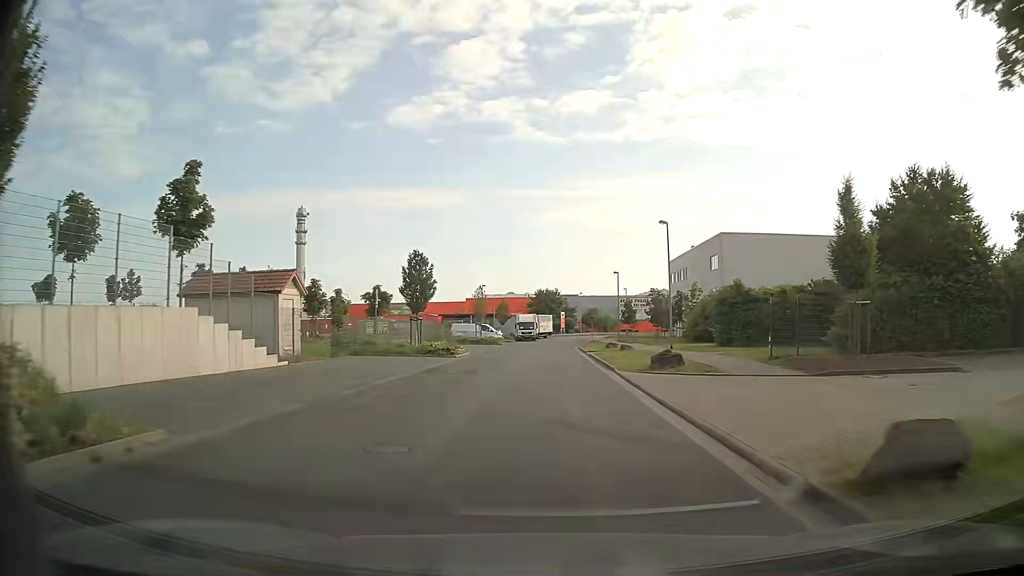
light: Day
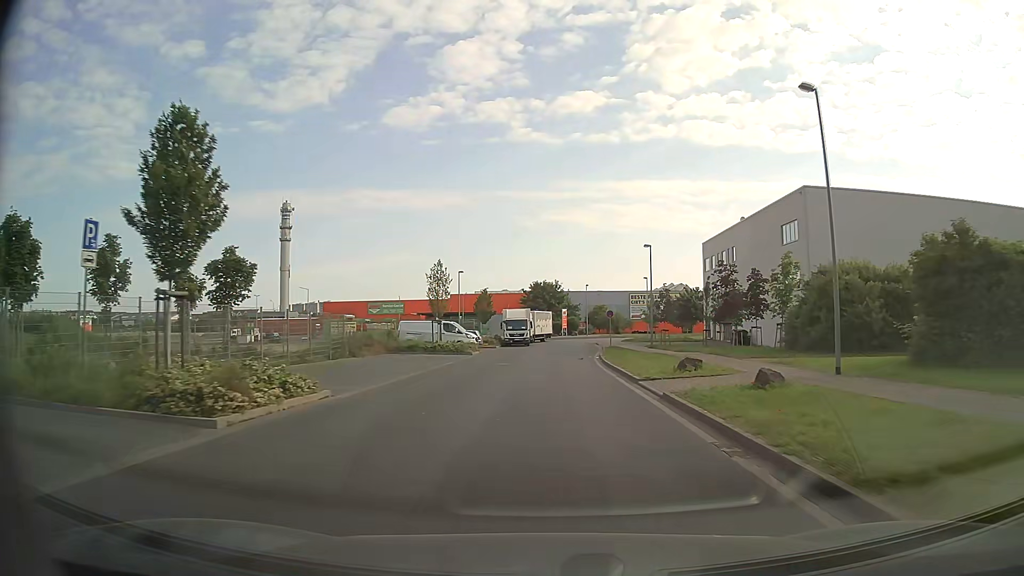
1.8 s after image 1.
(0.0, +24.1) m; 0°
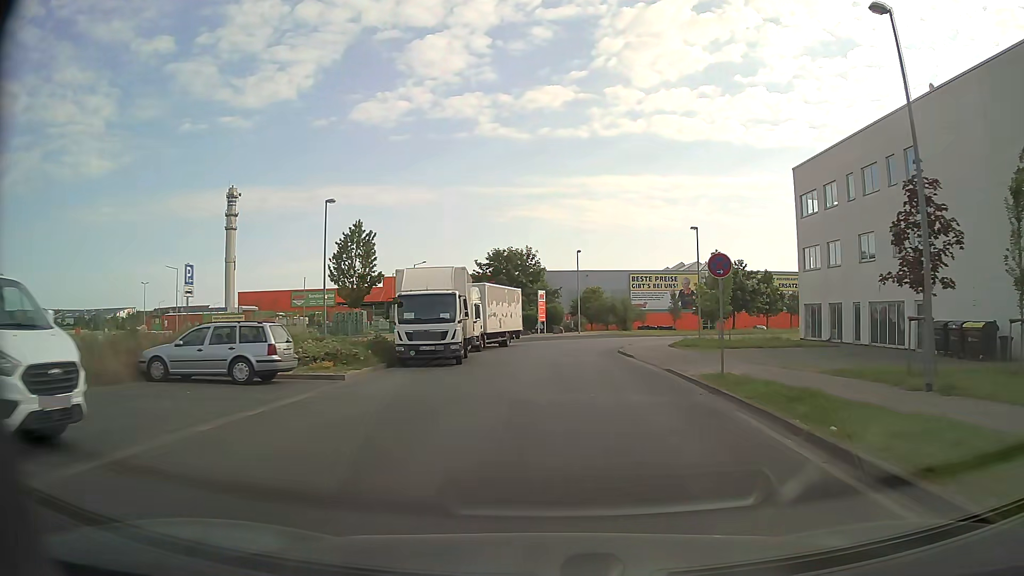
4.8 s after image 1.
(+0.1, +38.5) m; +2°
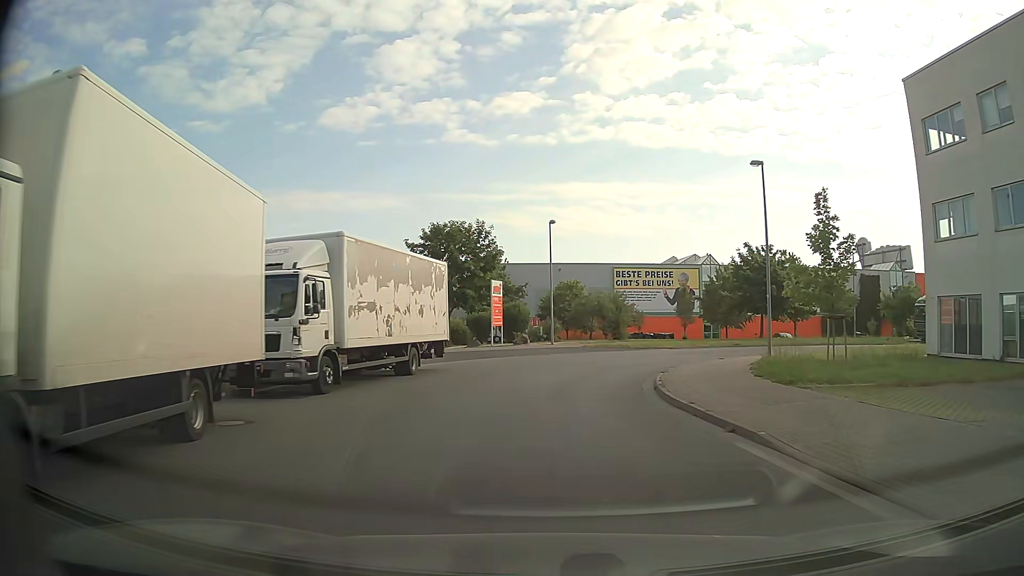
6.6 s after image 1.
(+0.7, +19.9) m; +3°
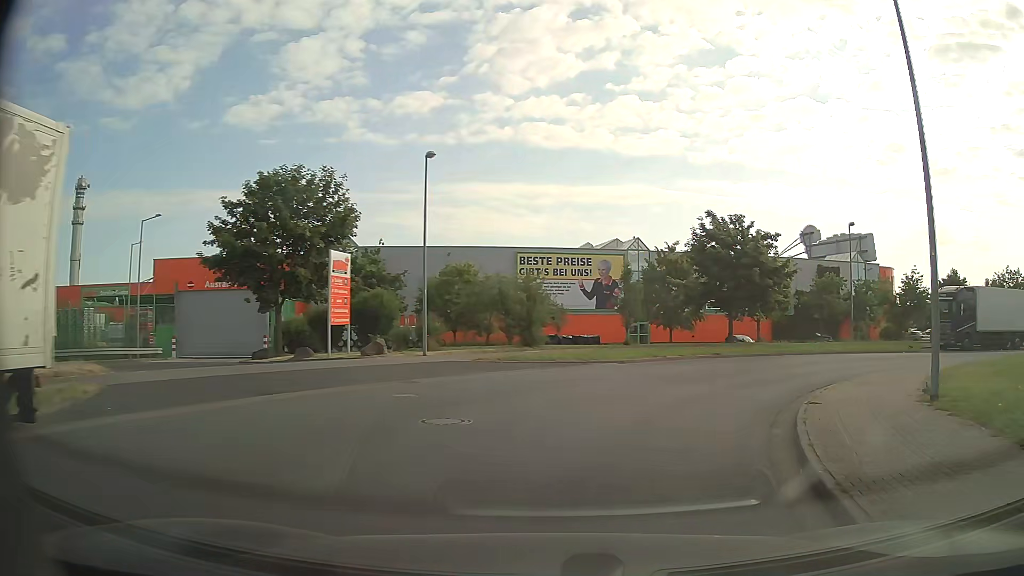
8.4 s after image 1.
(+0.7, +16.0) m; +9°
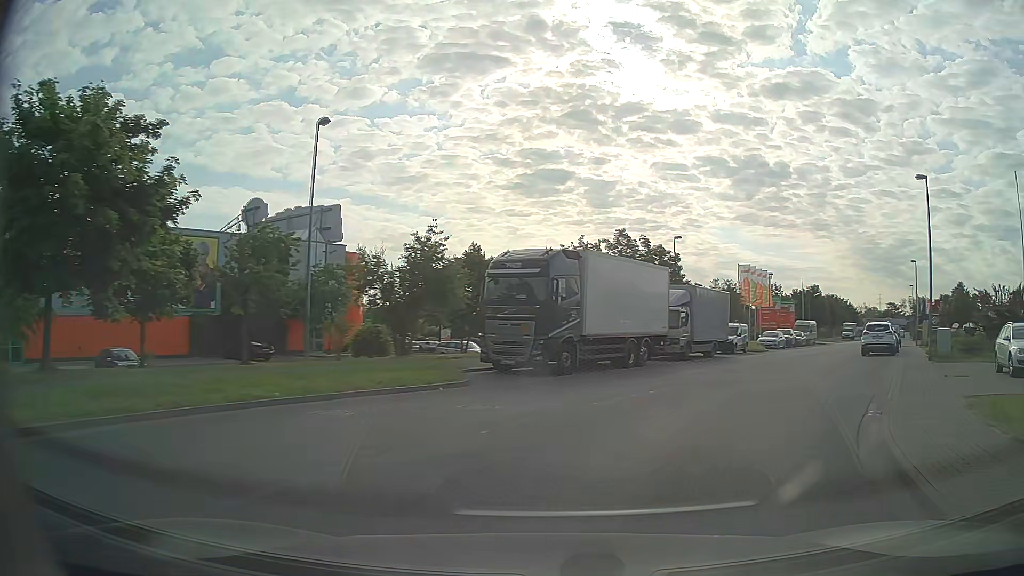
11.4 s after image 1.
(+8.3, +20.8) m; +46°
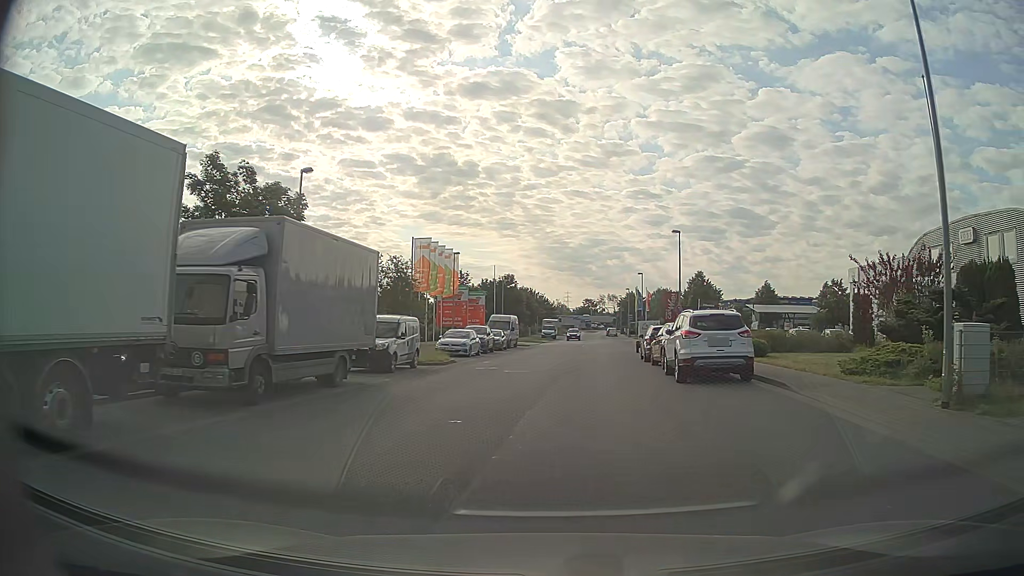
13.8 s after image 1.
(+5.4, +18.5) m; +27°
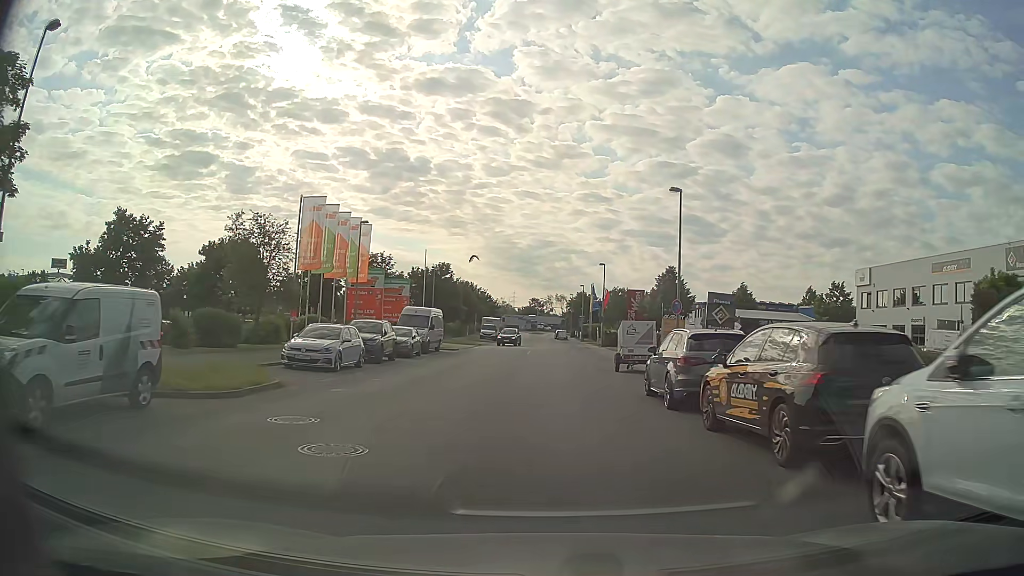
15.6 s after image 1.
(+0.8, +14.6) m; +5°
